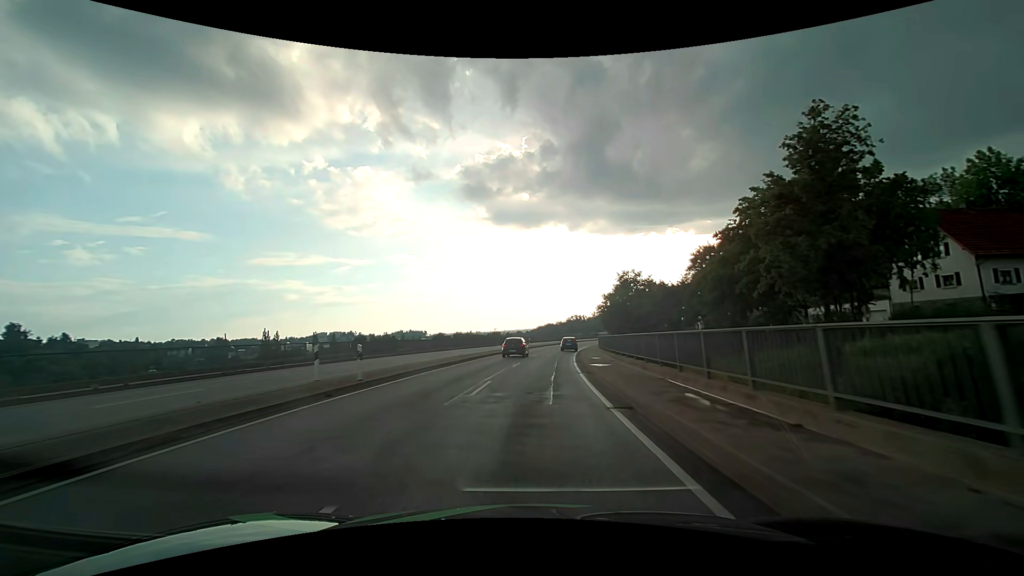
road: primary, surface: asphalt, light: Day
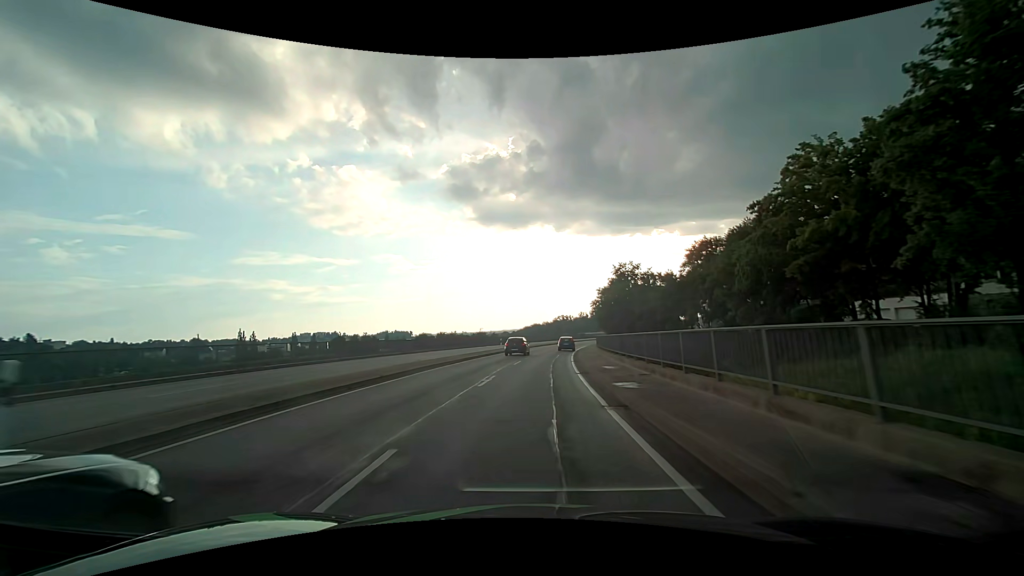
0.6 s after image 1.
(+0.1, +10.0) m; +2°
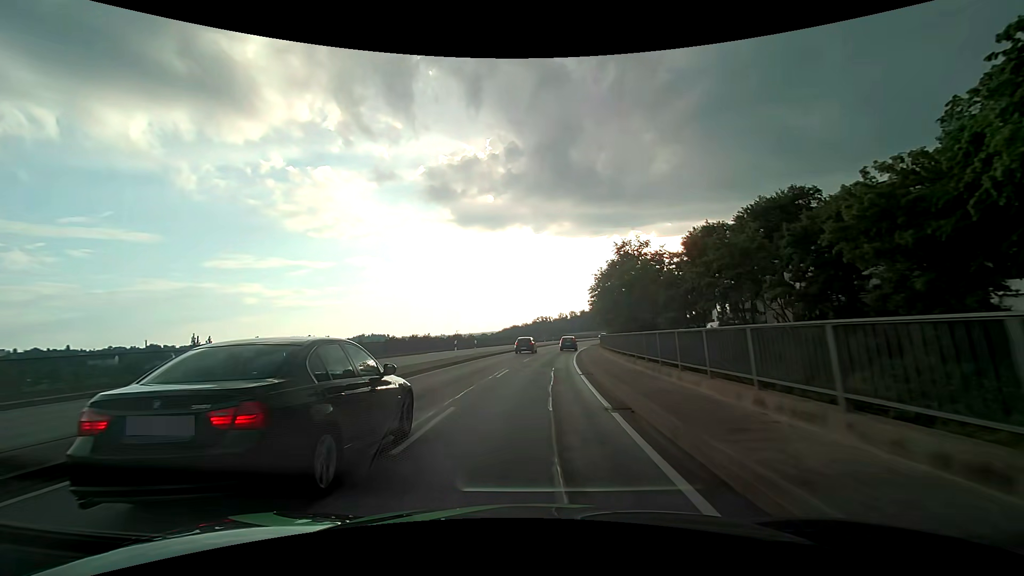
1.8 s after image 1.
(+0.5, +20.0) m; +2°
(0, +10) (0, +20) (+1, +30) (+2, +40) (+3, +50) (+4, +60) (+6, +70) (+8, +79) (+10, +89) (+12, +99) m
